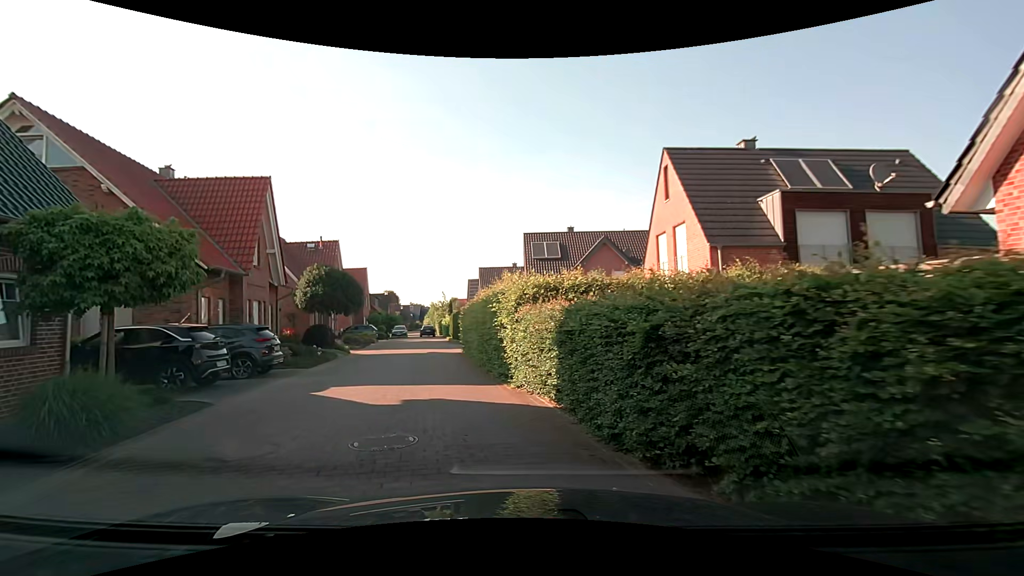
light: Day
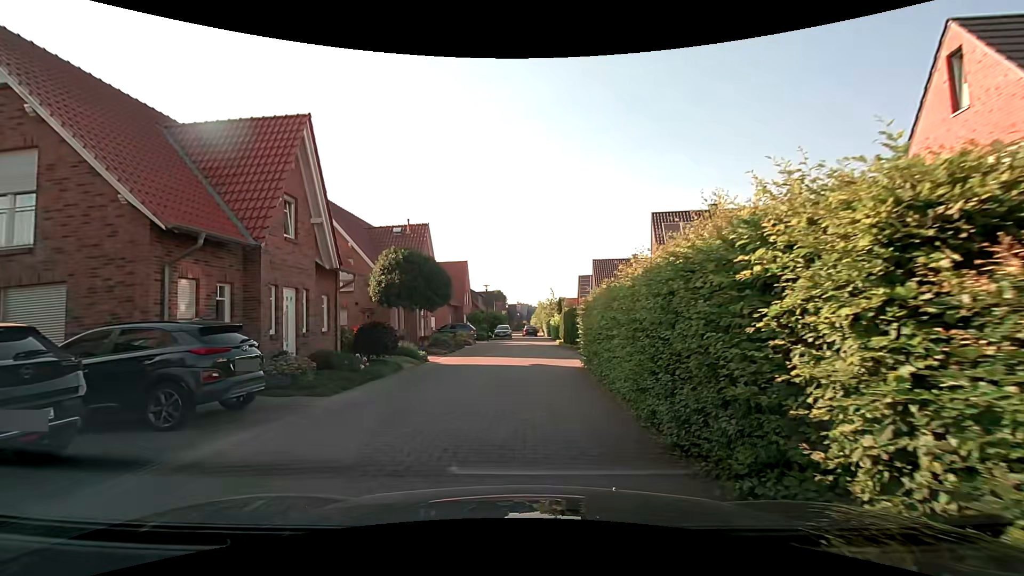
(-1.0, +8.1) m; -11°
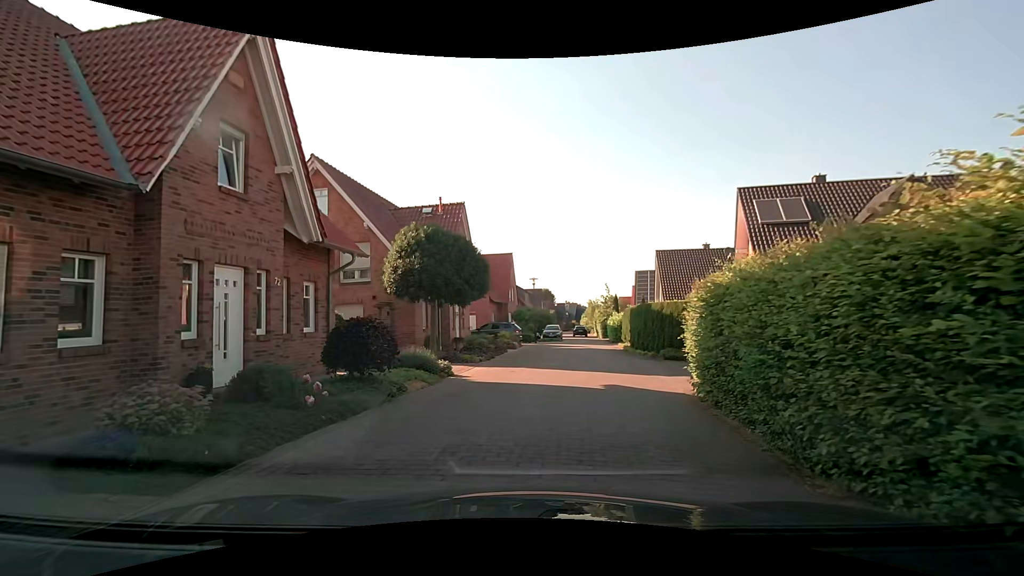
(-0.5, +6.0) m; -7°
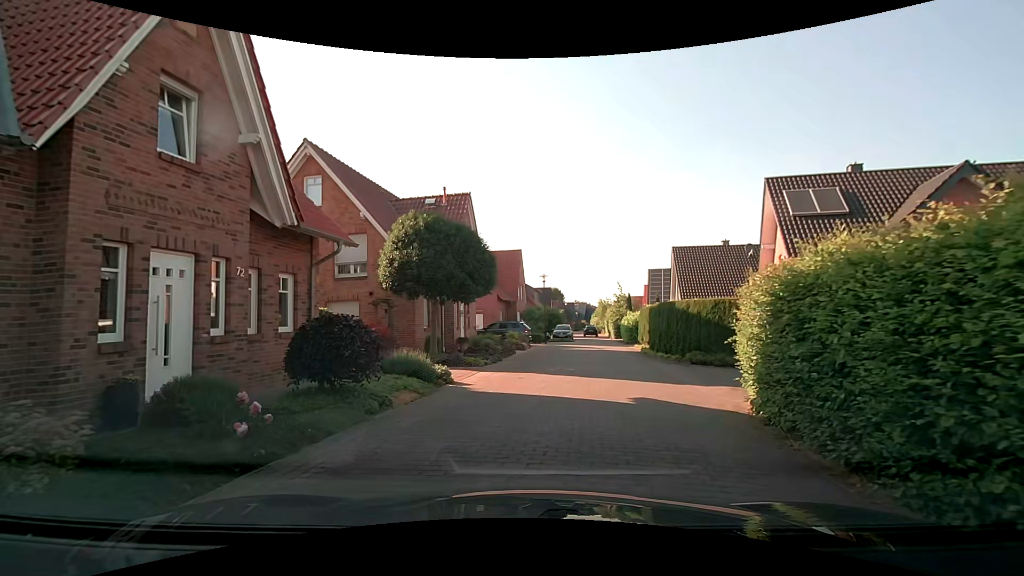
(0.0, +2.0) m; 0°
